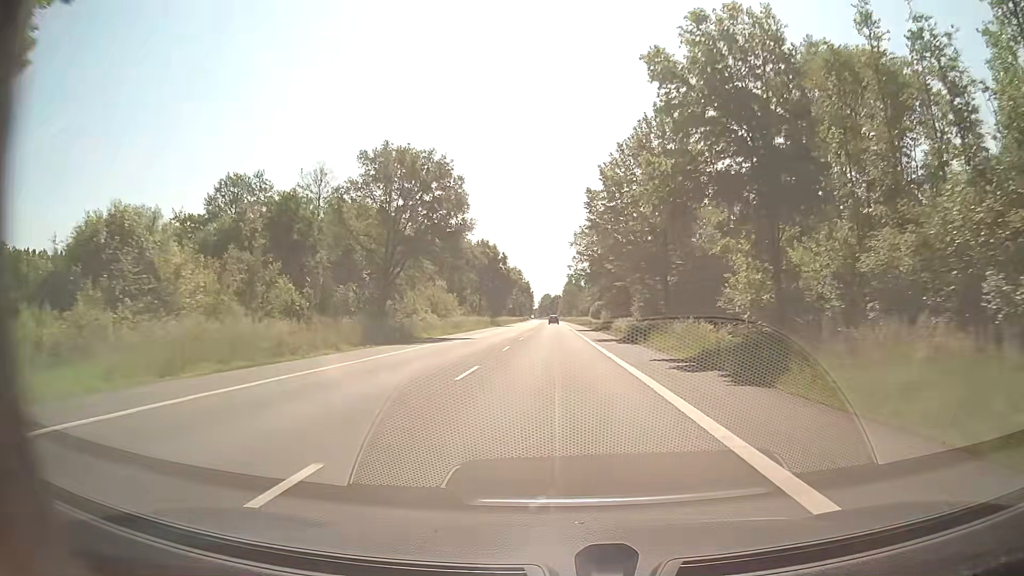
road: secondary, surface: asphalt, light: Day
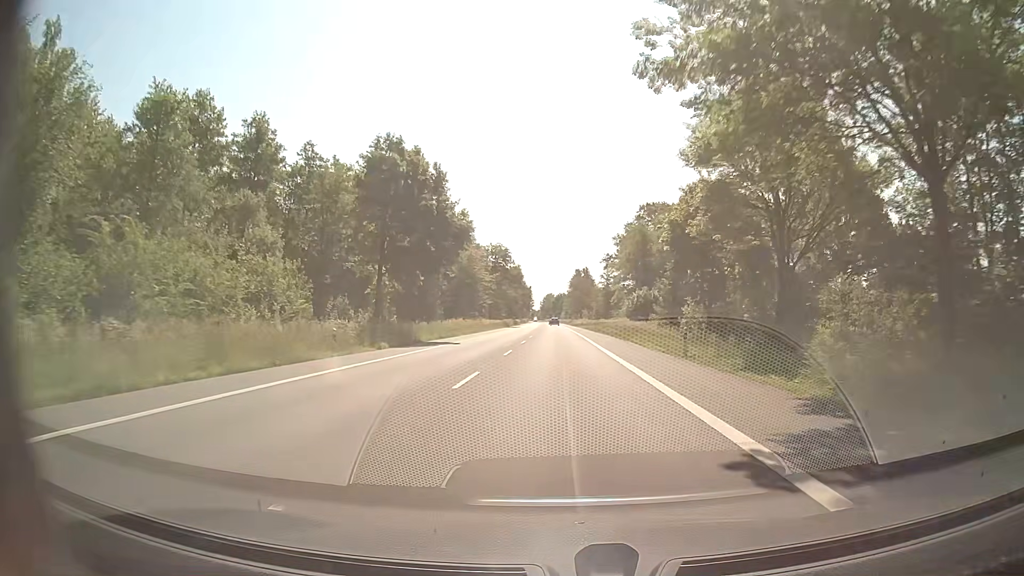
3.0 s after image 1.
(-0.5, +62.8) m; 0°
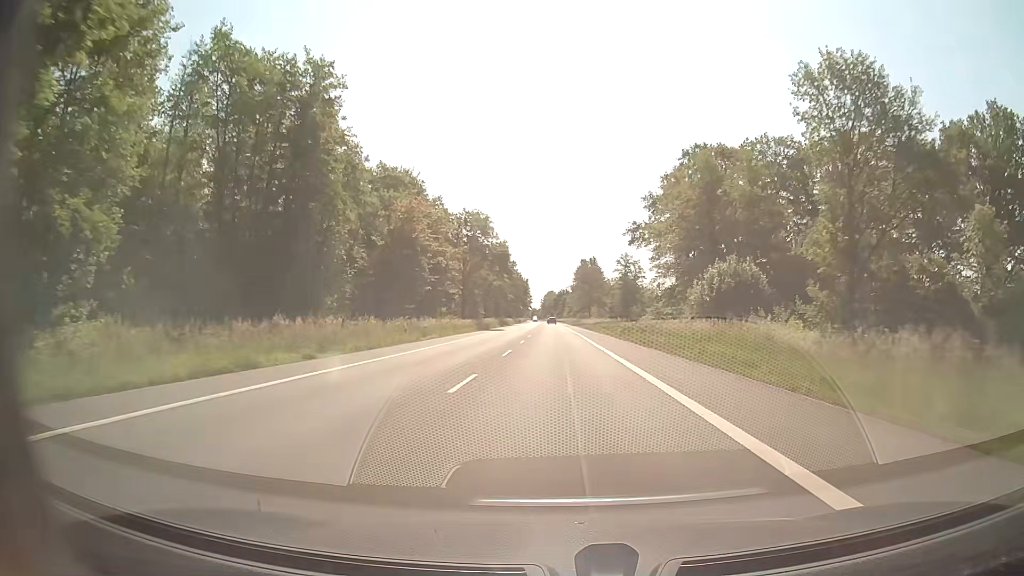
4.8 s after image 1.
(-0.1, +37.7) m; 0°
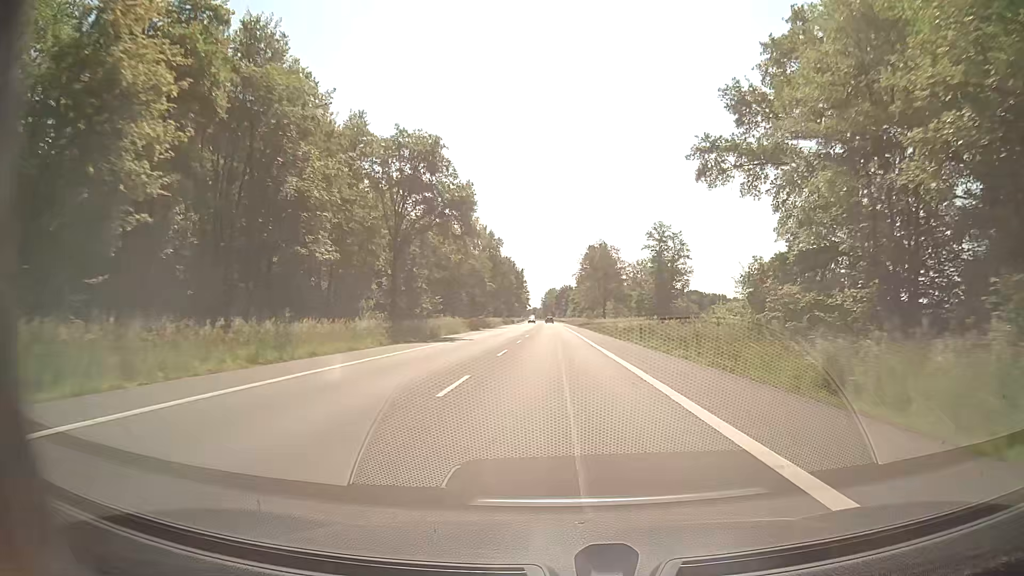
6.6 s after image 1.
(-0.1, +37.7) m; 0°
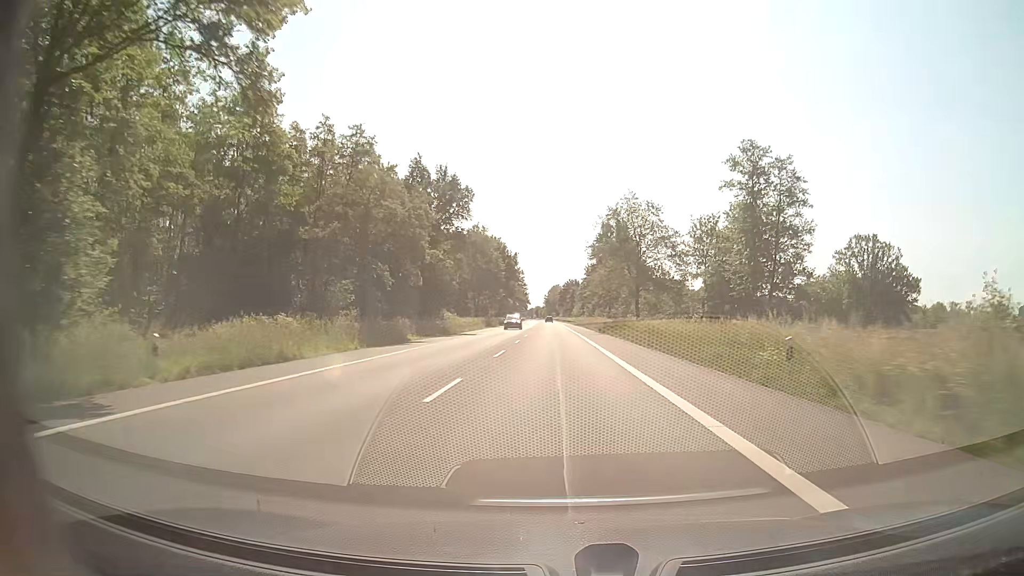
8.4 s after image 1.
(-0.2, +37.6) m; 0°
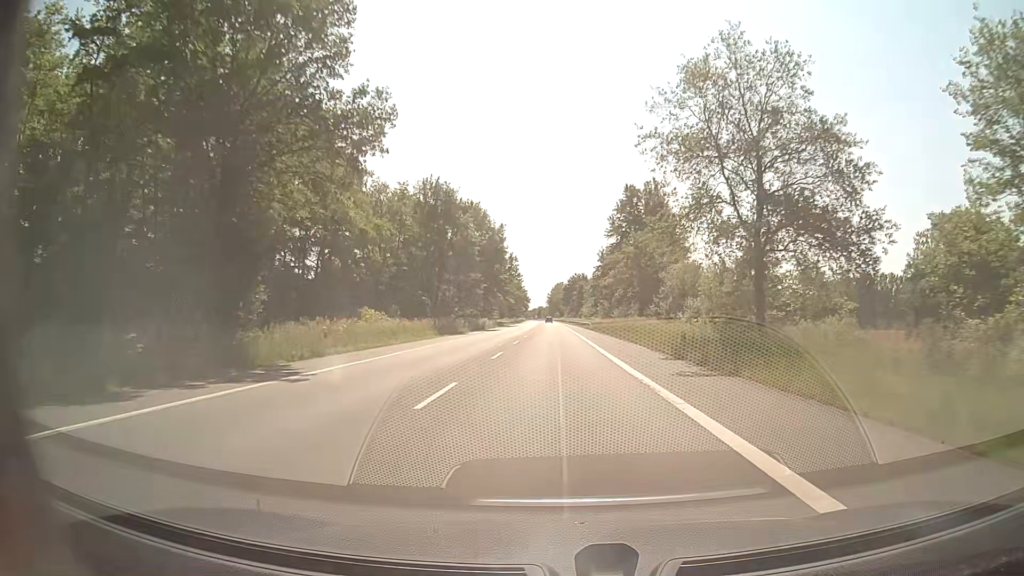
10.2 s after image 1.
(-0.2, +37.6) m; -1°
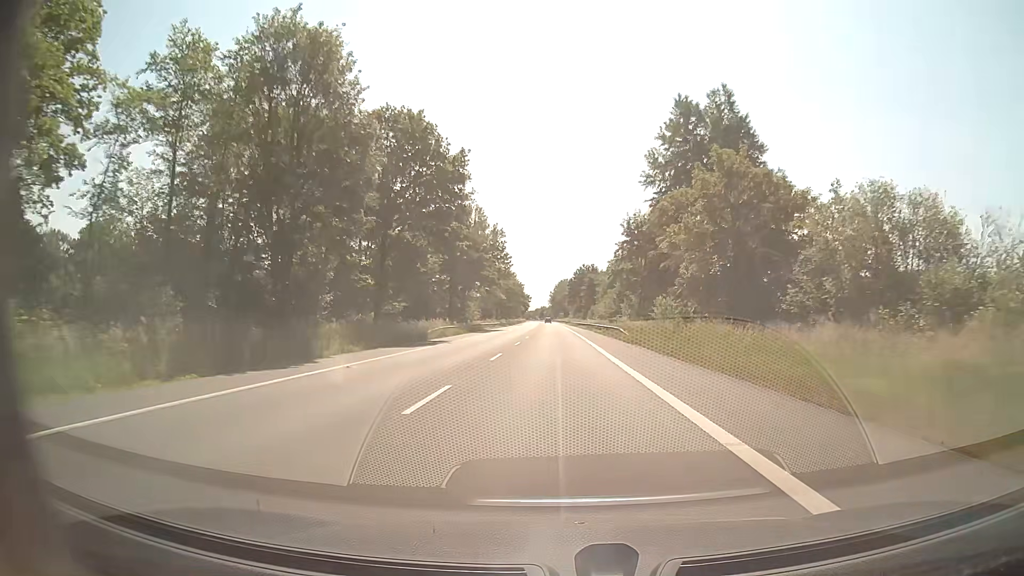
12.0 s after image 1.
(0.0, +37.5) m; 0°
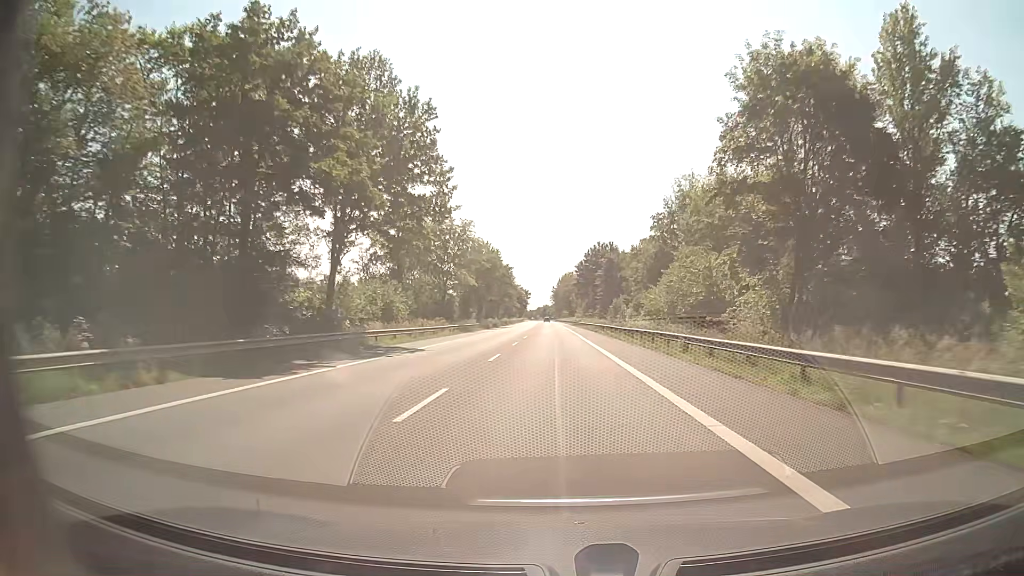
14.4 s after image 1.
(-0.1, +50.0) m; 0°
(0, +10) (0, +20) (0, +30) (0, +40) (0, +50) (0, +60) (0, +70) (0, +80) (-1, +90) (-1, +100) m
